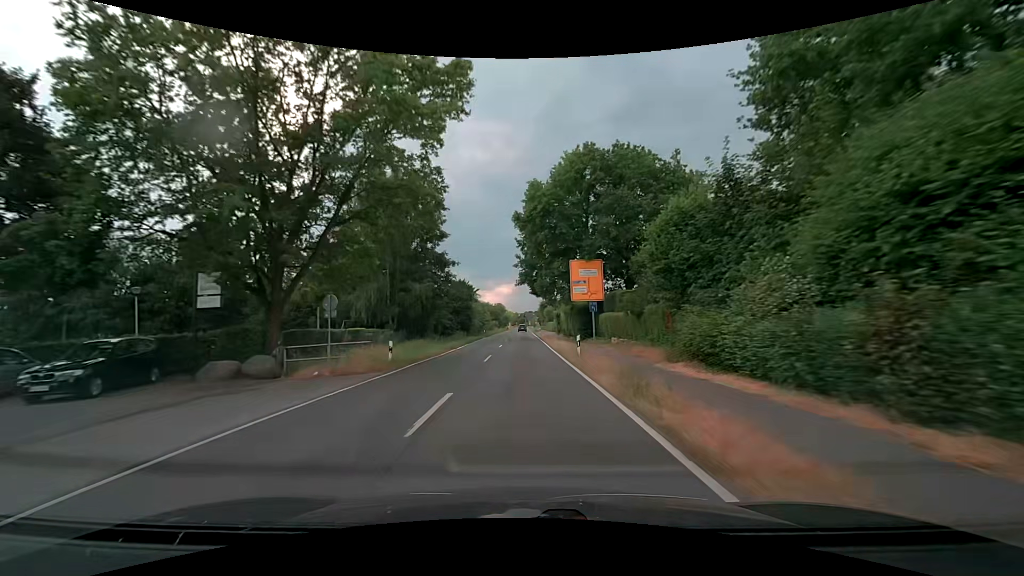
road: secondary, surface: asphalt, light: Day
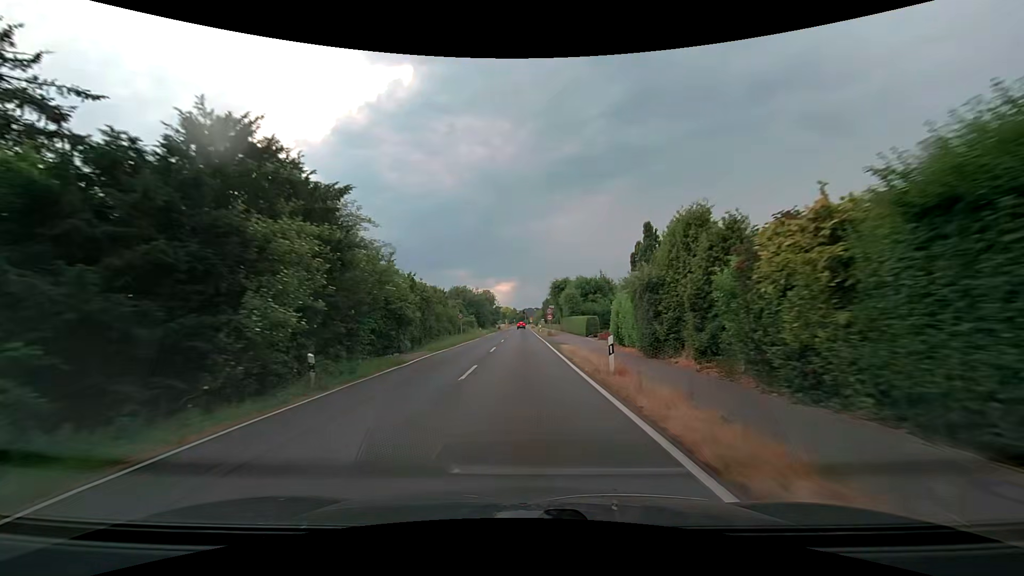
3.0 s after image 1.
(-0.1, +54.2) m; 0°
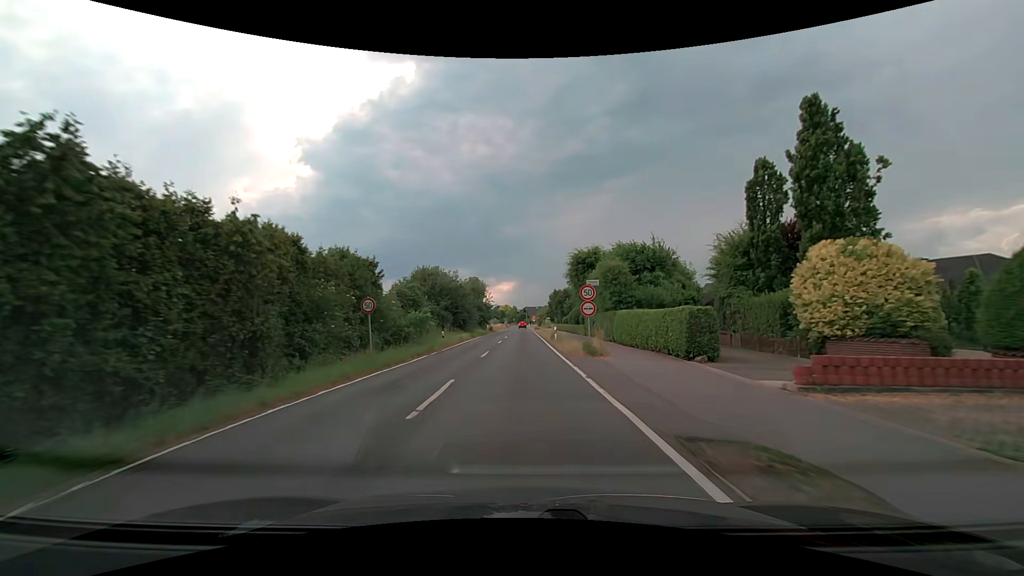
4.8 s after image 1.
(0.0, +28.4) m; 0°
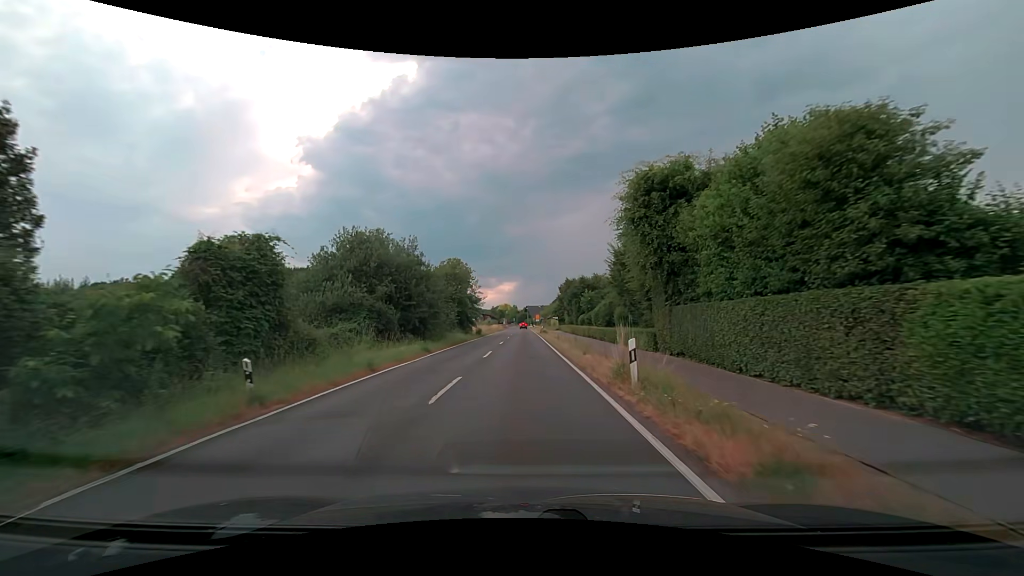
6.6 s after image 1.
(-0.1, +23.1) m; 0°
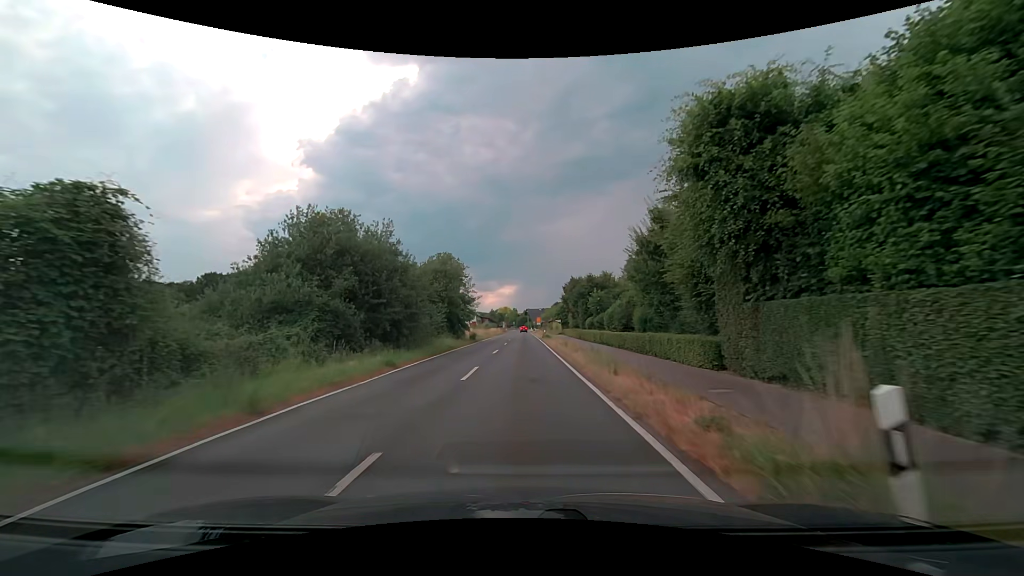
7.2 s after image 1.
(0.0, +6.9) m; 0°
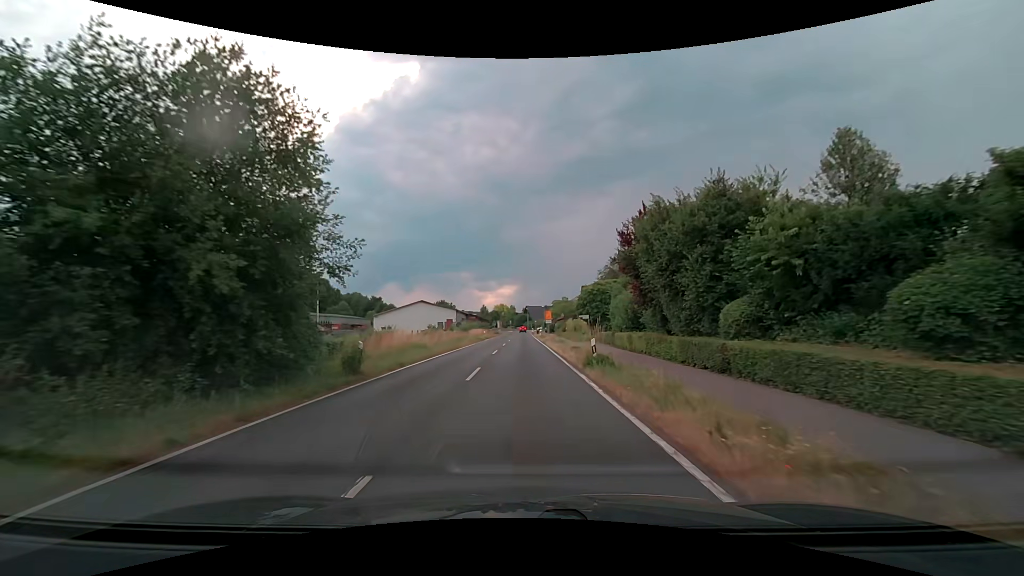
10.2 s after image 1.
(-0.2, +36.8) m; 0°
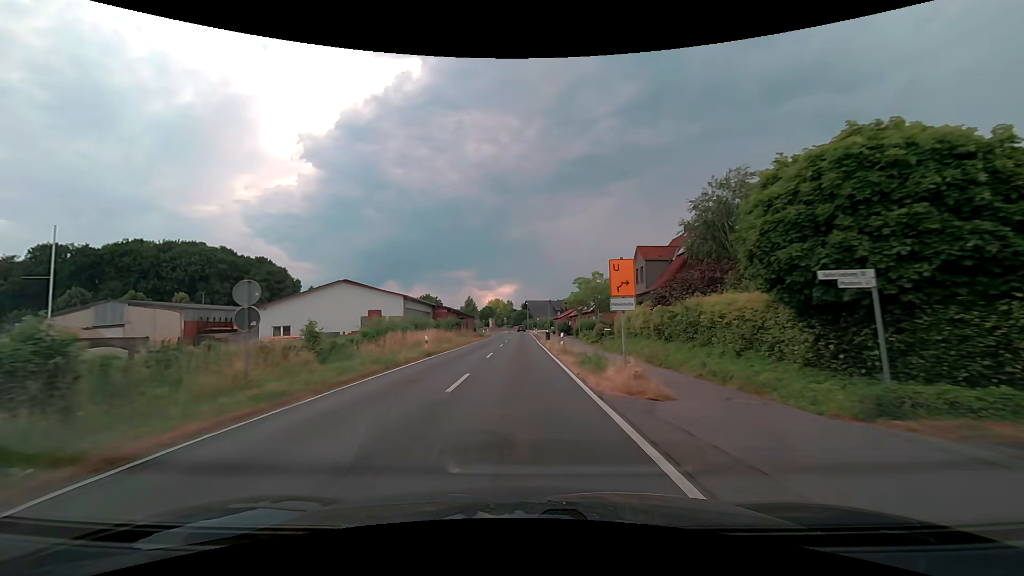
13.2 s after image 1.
(+0.1, +38.5) m; 0°
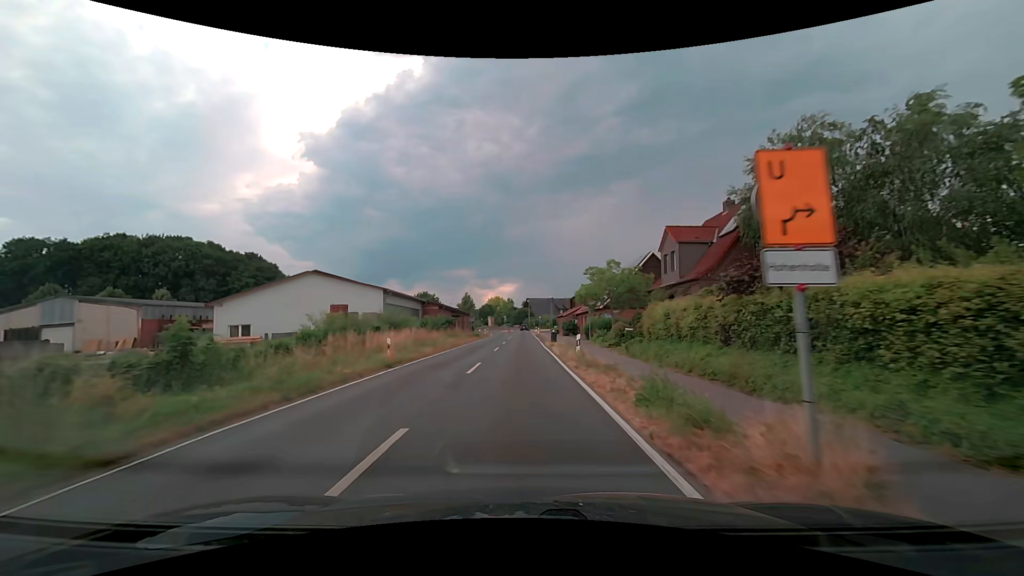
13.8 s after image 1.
(0.0, +7.8) m; 0°
(0, +10) (0, +20) (0, +30) (0, +40) (0, +50) (0, +60) (0, +70) (0, +80) (0, +90) (0, +100) m
